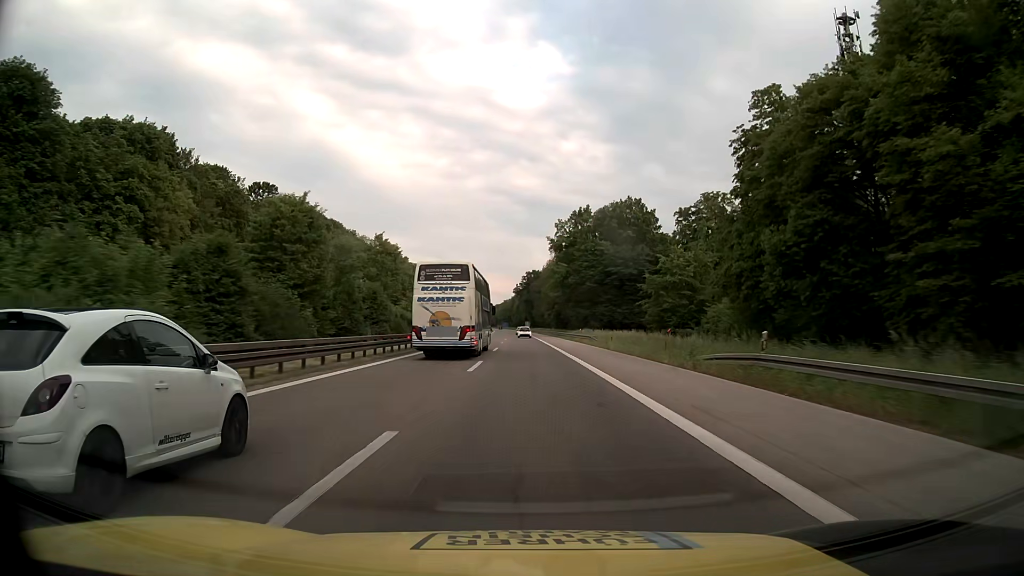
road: motorway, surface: asphalt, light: Day
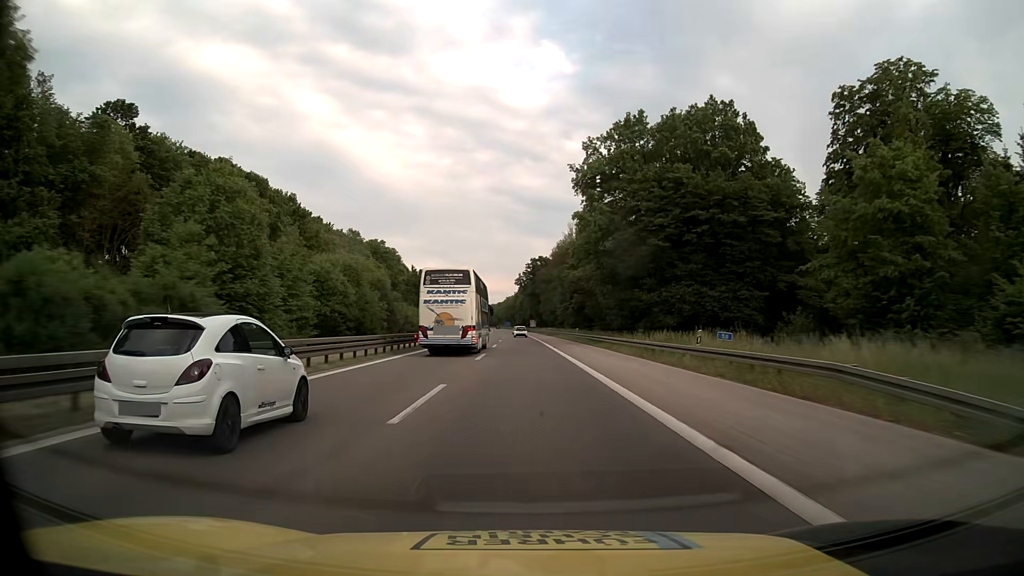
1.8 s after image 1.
(-0.2, +47.4) m; -1°
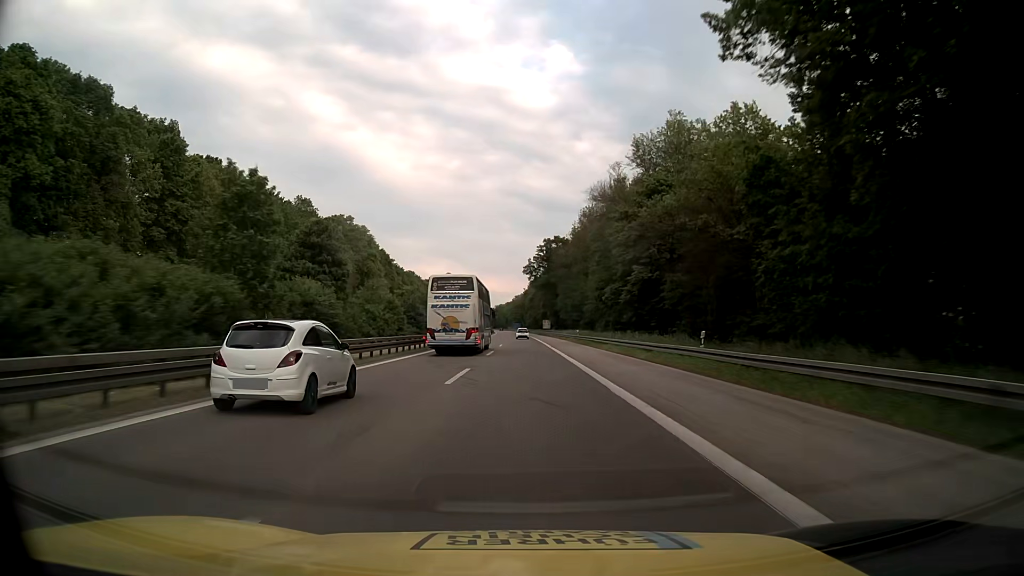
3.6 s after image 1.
(-0.3, +47.4) m; -1°
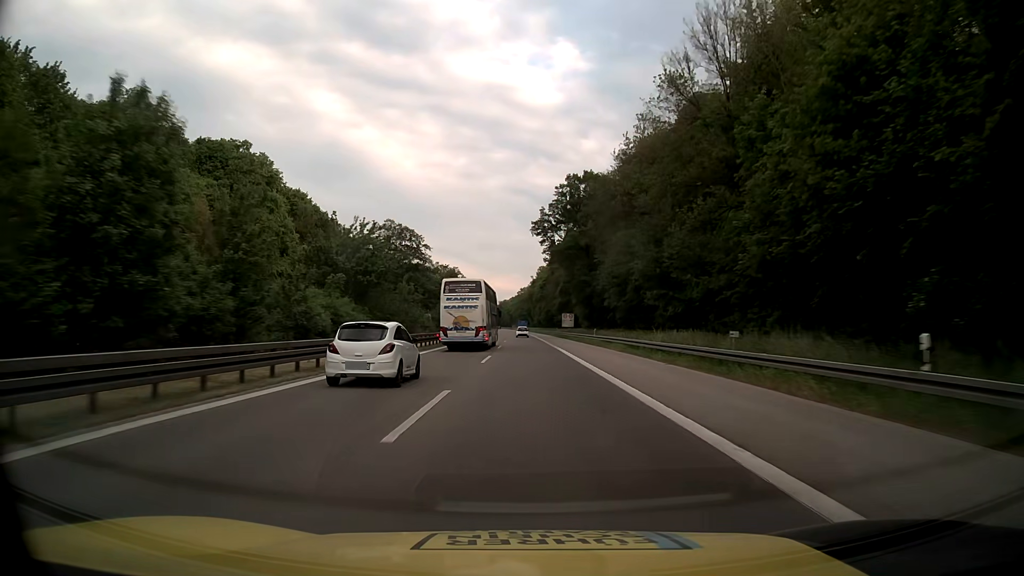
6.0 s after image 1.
(-0.5, +63.2) m; -1°
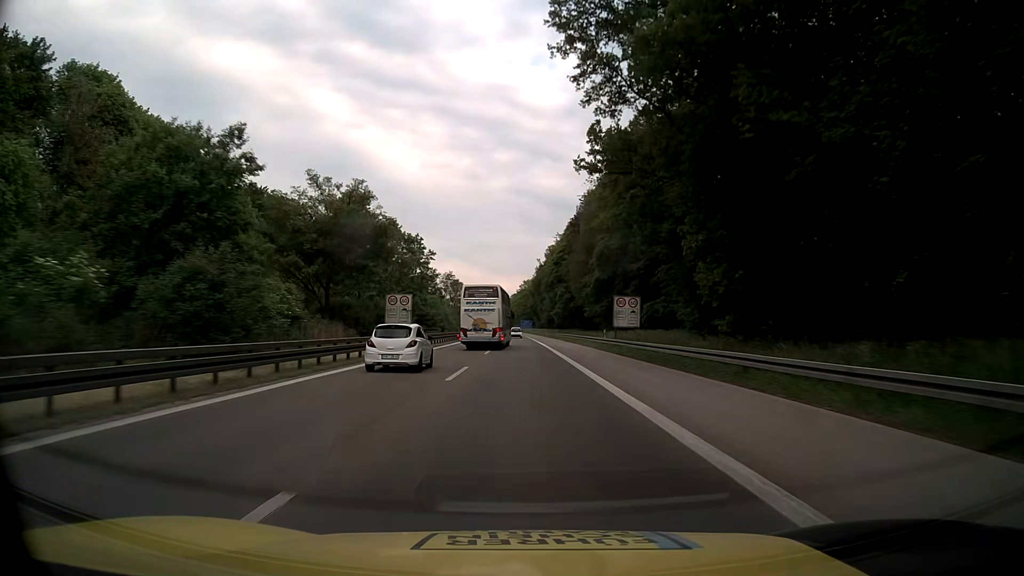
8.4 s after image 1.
(+0.1, +63.2) m; 0°
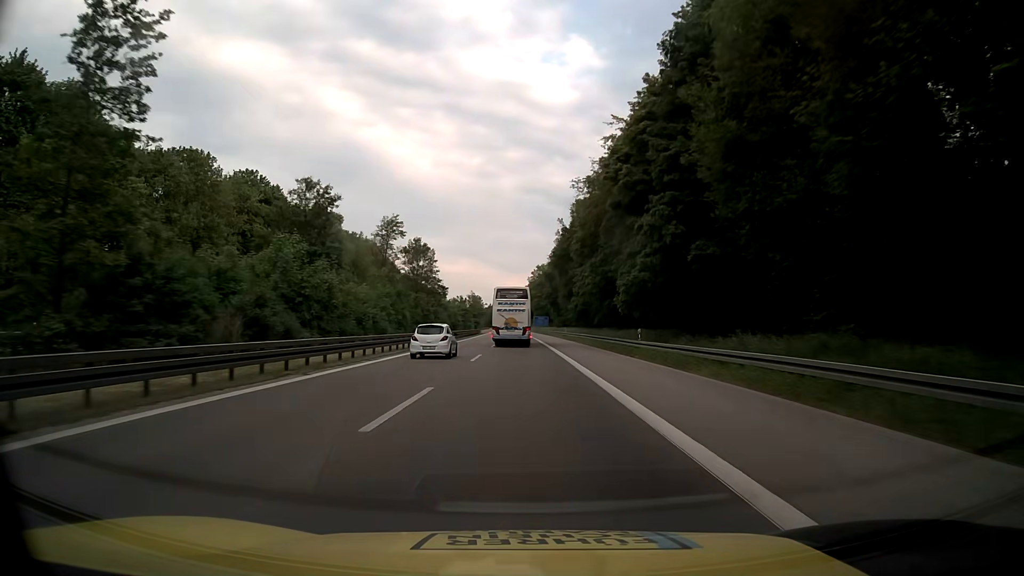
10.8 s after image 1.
(-0.9, +63.2) m; -2°
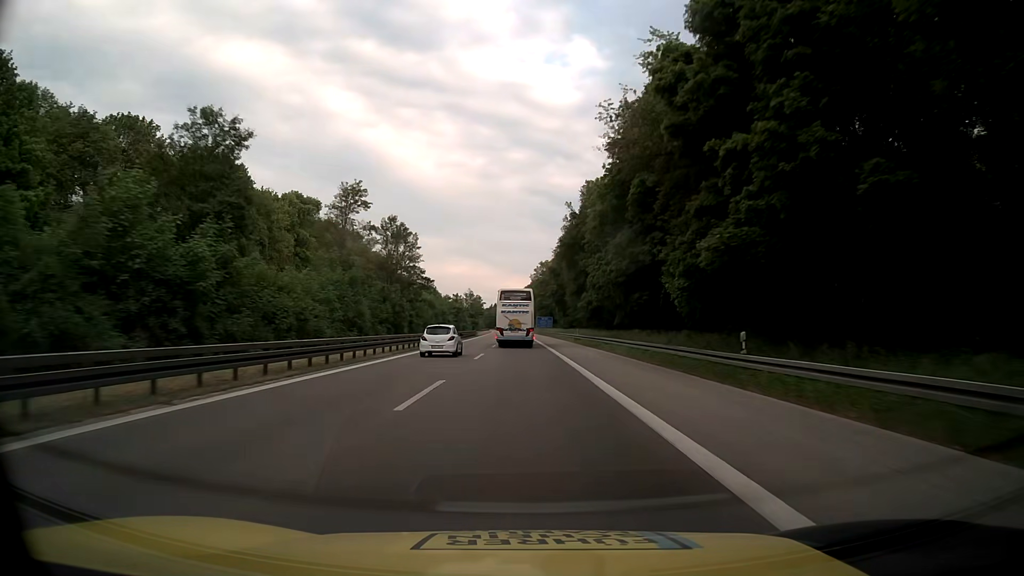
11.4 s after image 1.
(0.0, +15.8) m; 0°
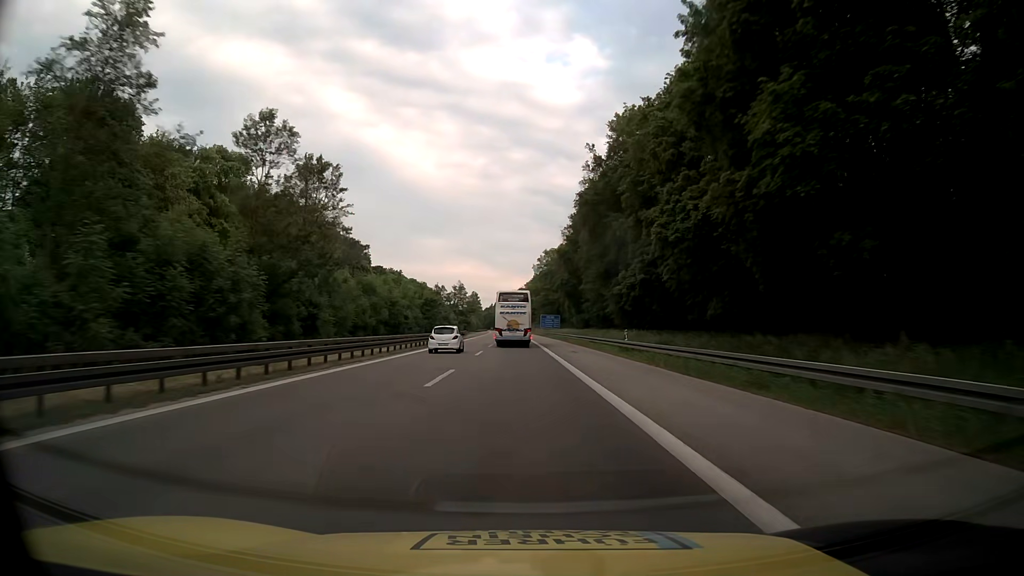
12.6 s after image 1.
(+0.1, +31.6) m; 0°
(0, +10) (0, +20) (0, +30) (0, +40) (-1, +50) (-1, +60) (-1, +70) (-2, +80) (-2, +90) (-2, +100) m
